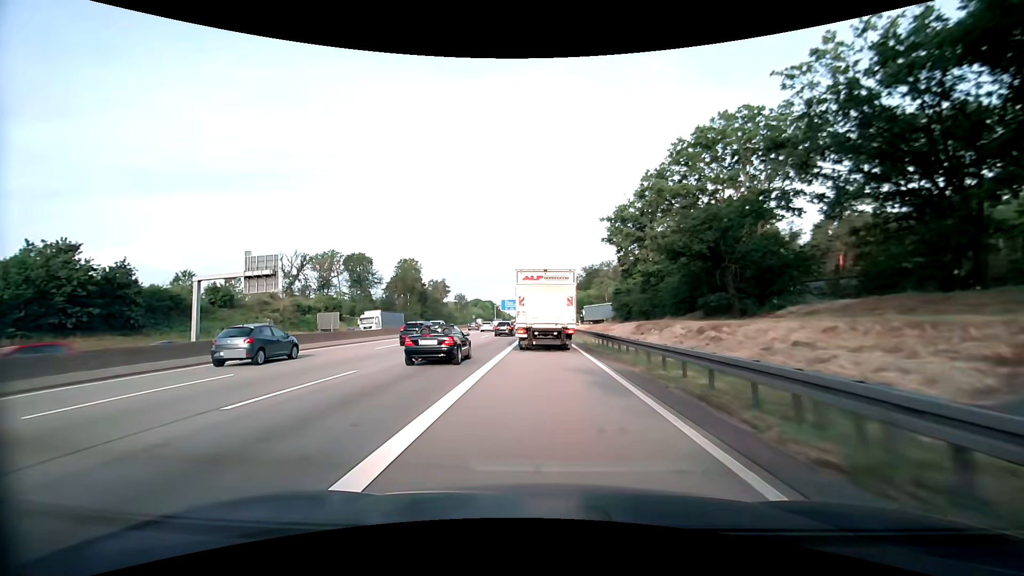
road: motorway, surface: asphalt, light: Day
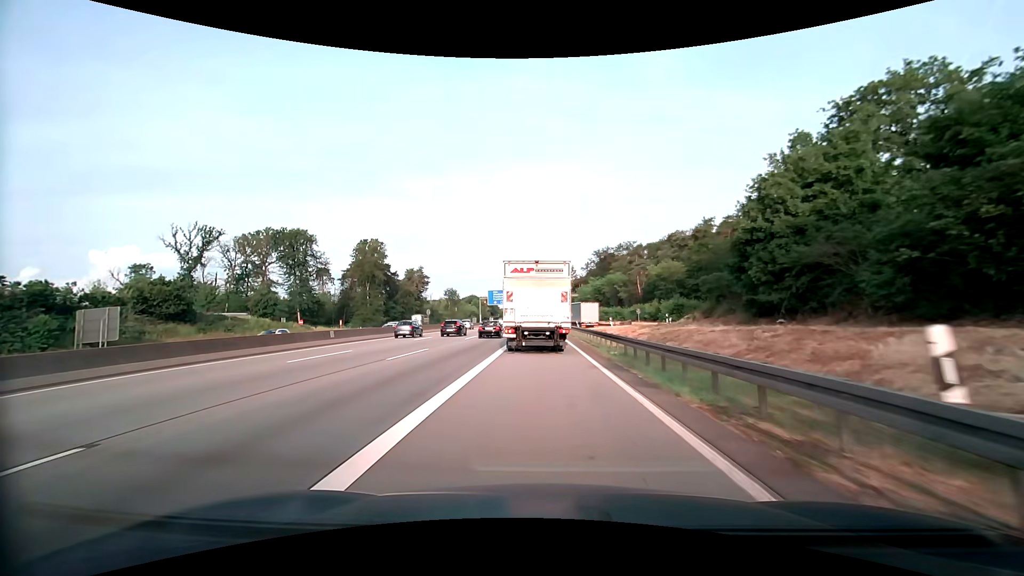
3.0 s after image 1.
(+0.1, +44.7) m; 0°
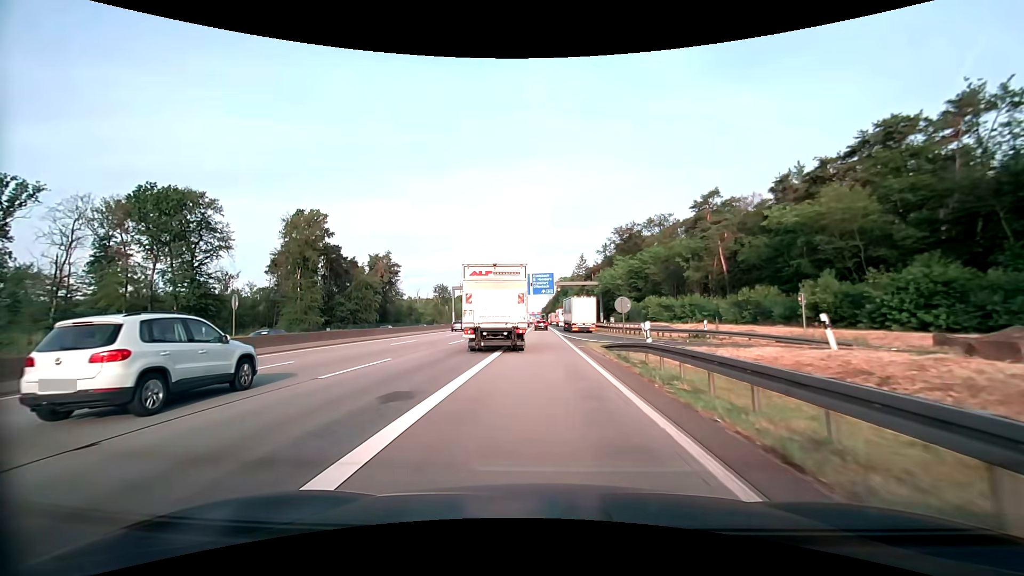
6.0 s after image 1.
(-0.1, +41.9) m; 0°
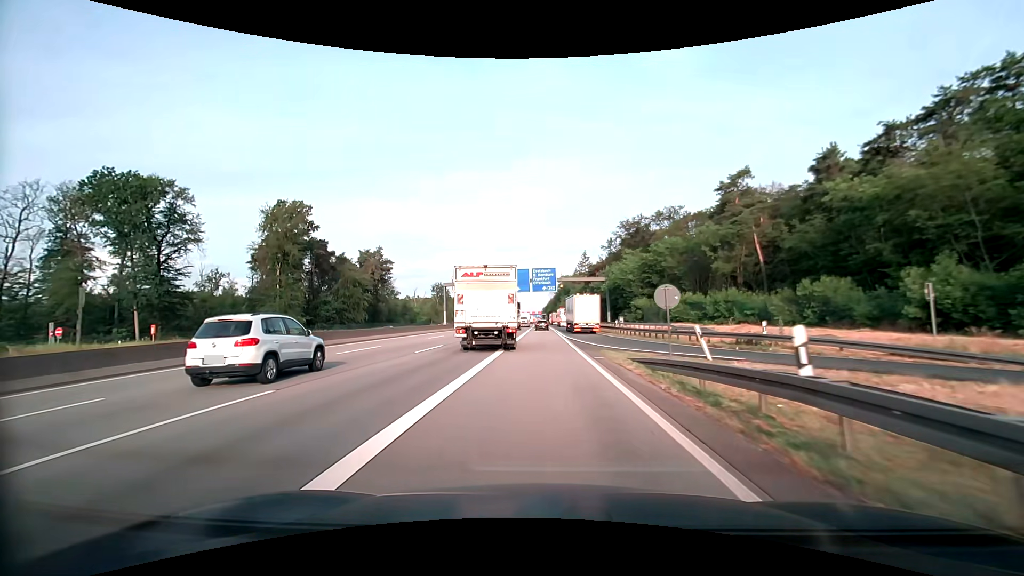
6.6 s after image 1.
(0.0, +8.2) m; 0°
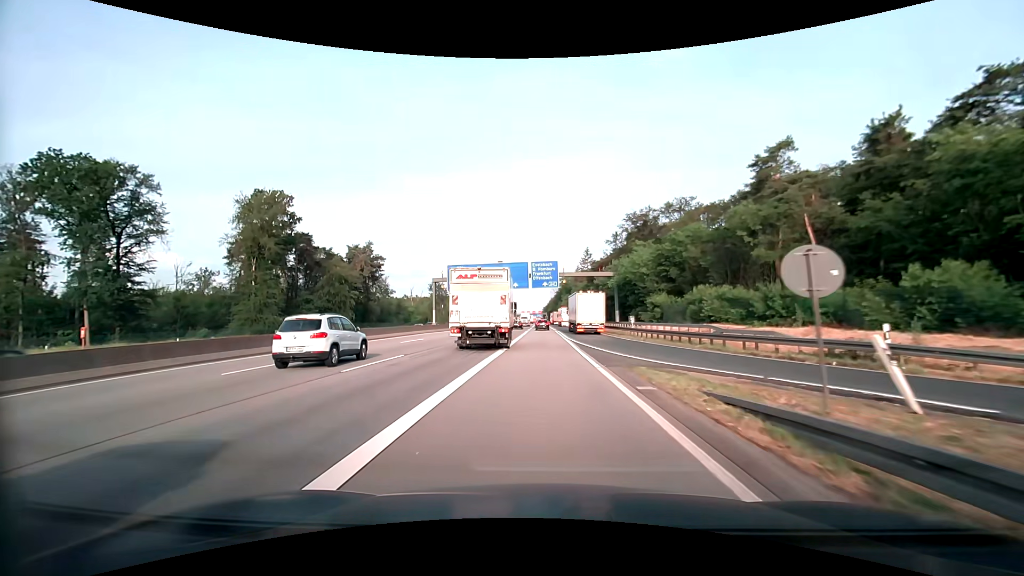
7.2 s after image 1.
(0.0, +8.1) m; 0°
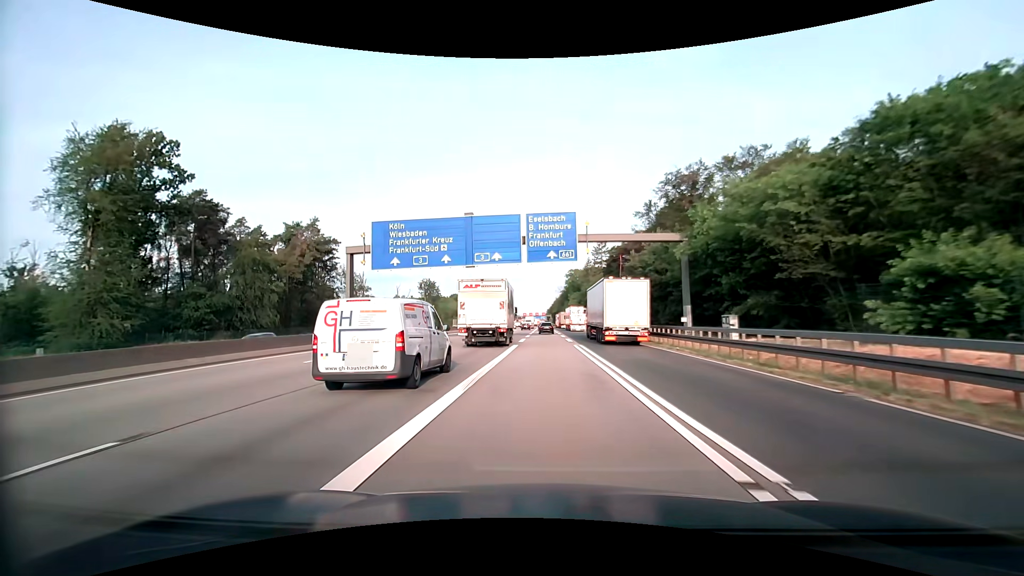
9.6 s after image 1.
(-0.2, +32.0) m; -1°
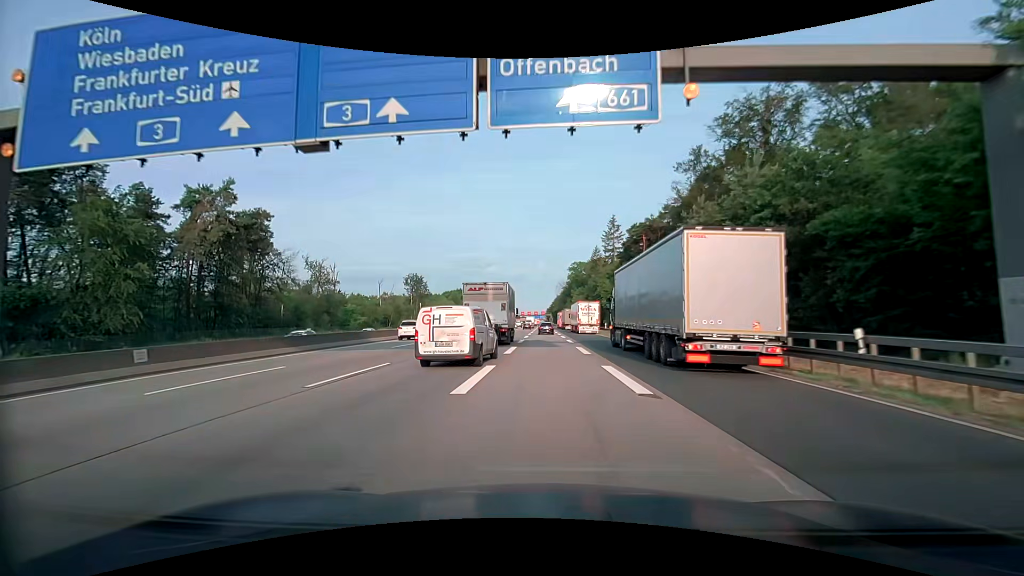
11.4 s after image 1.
(0.0, +25.8) m; 0°
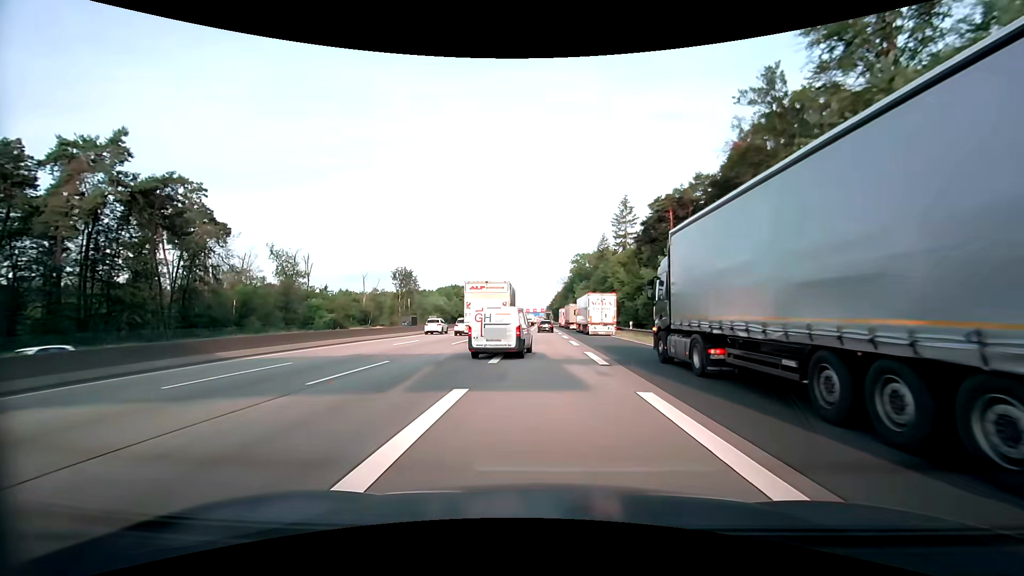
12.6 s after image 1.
(0.0, +17.9) m; 0°
(0, +10) (0, +20) (0, +30) (0, +40) (0, +50) (0, +60) (-1, +70) (-1, +80) (-1, +90) (-1, +100) m
